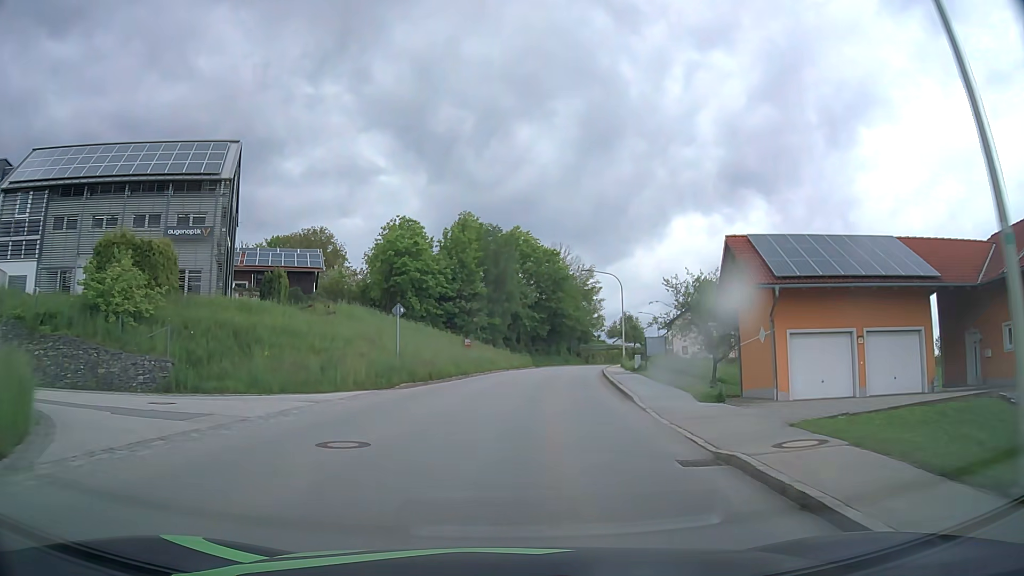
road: tertiary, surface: asphalt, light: Day
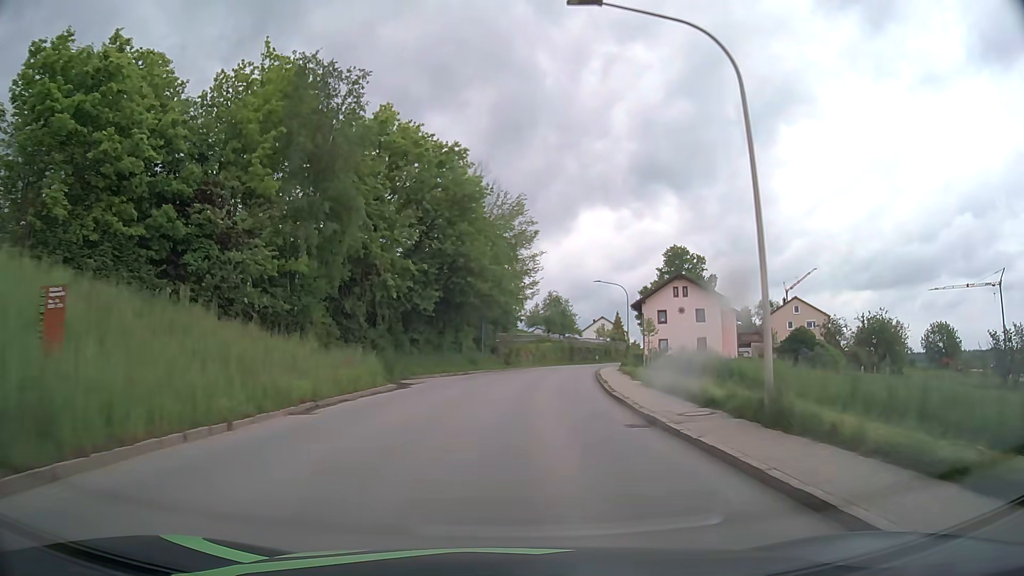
(+3.1, +39.5) m; +8°
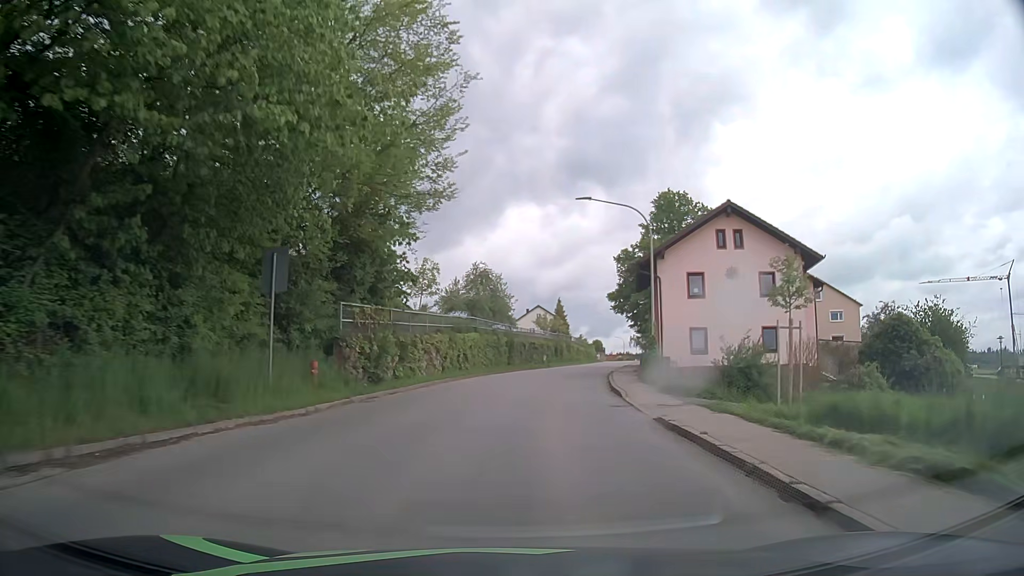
(+1.8, +31.9) m; +7°
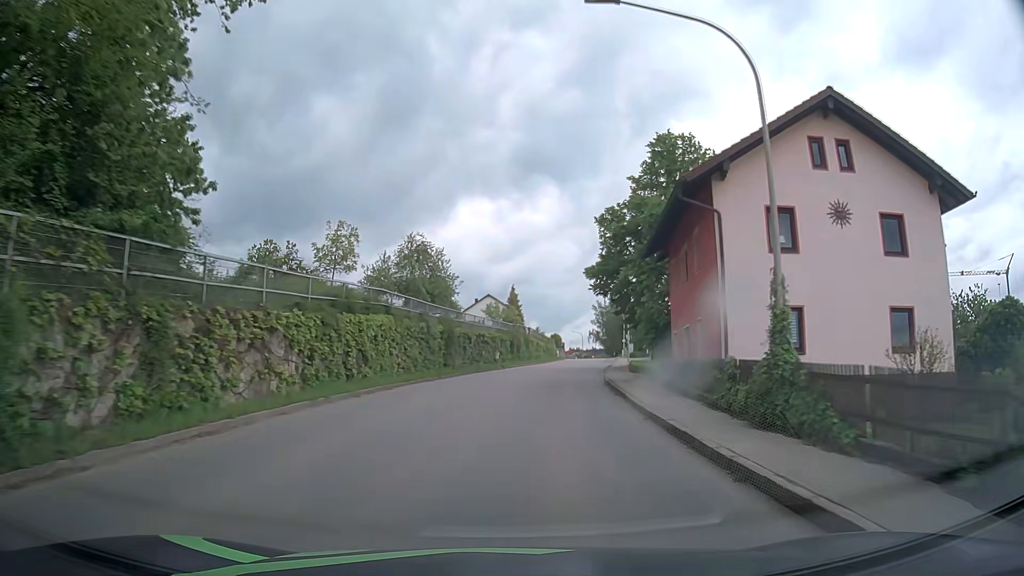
(+0.6, +15.9) m; +4°
(0, +10) (+1, +20) (+2, +30) (+4, +40) (+6, +50) (+8, +59) (+9, +69) (+11, +79) (+13, +89) (+14, +99) m
